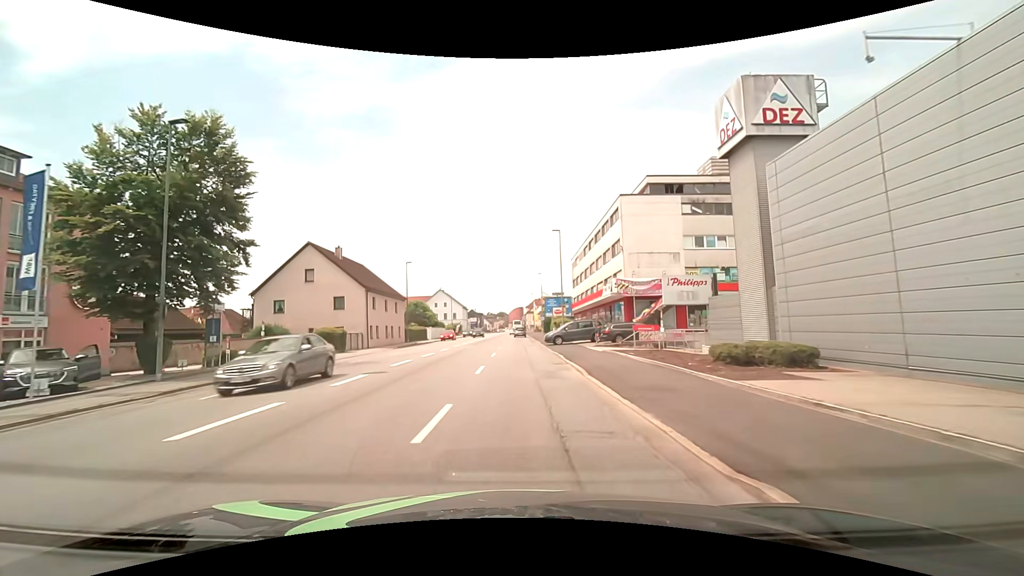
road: tertiary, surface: asphalt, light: Day
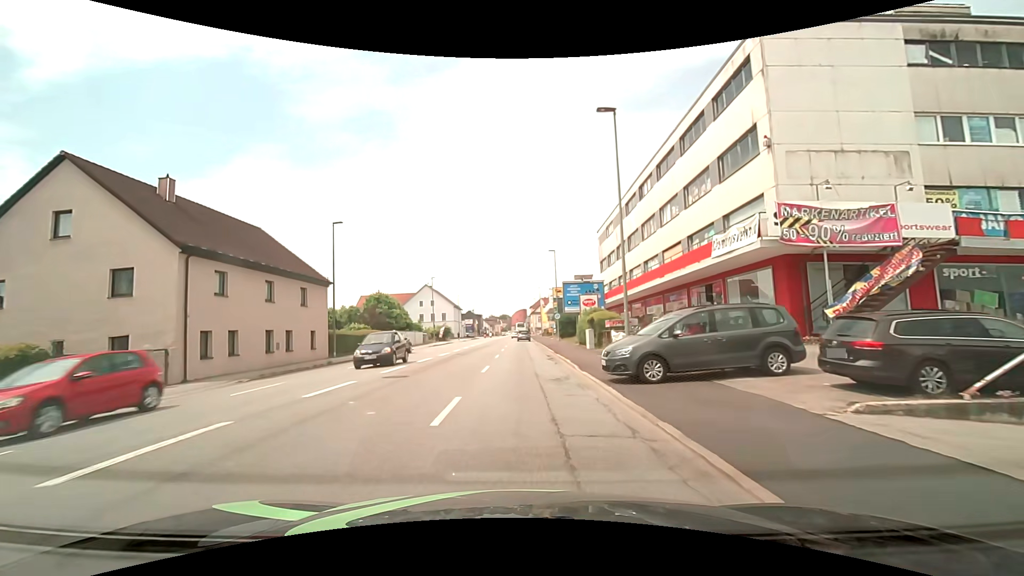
(-0.1, +25.9) m; -1°
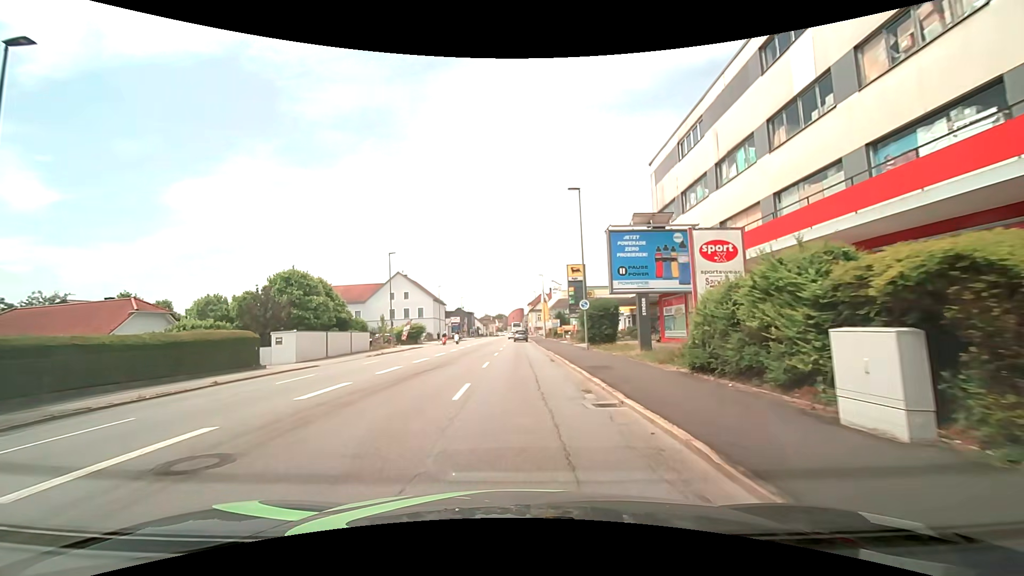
(+0.1, +24.4) m; 0°
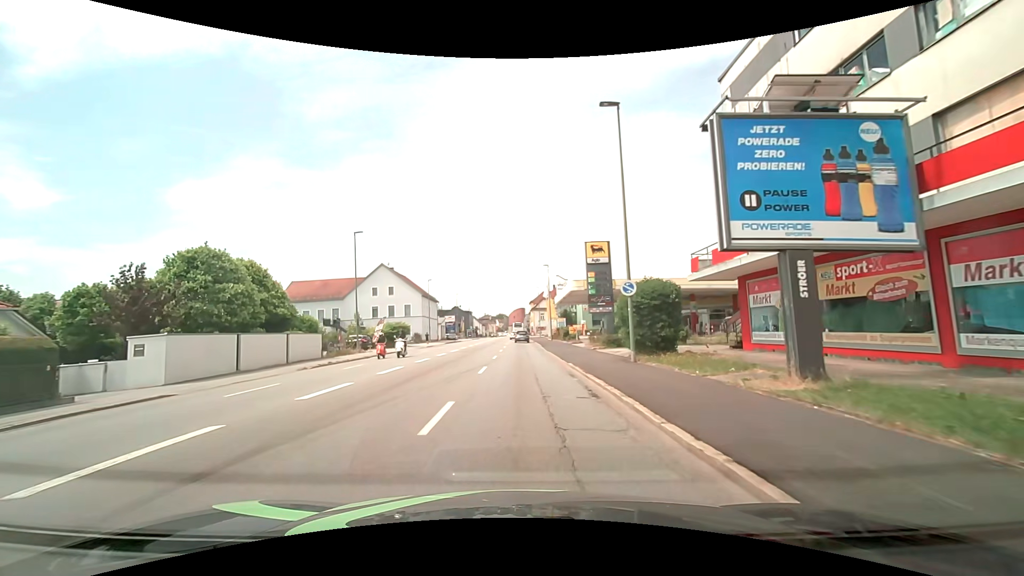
(0.0, +12.0) m; 0°
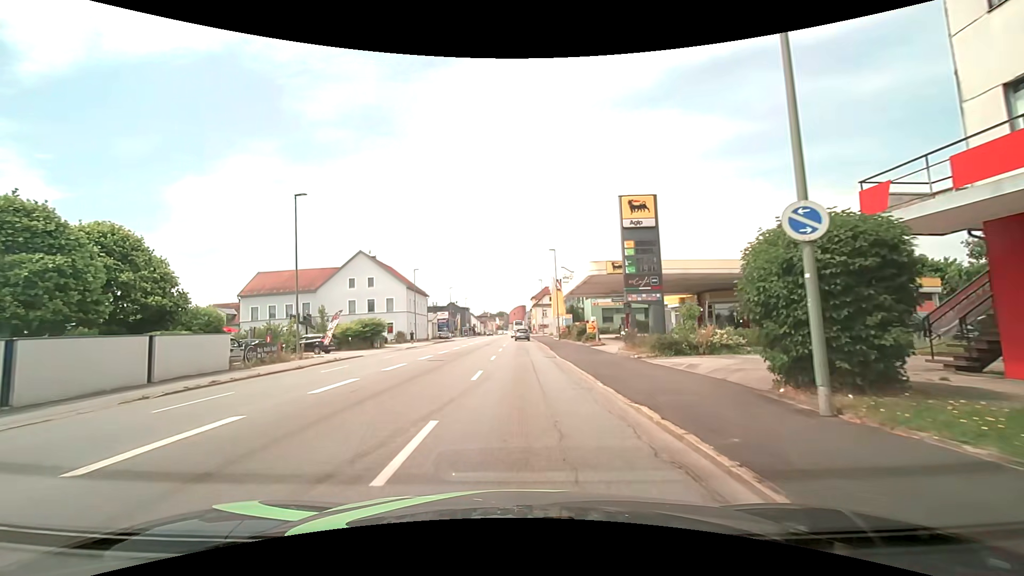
(0.0, +11.4) m; 0°
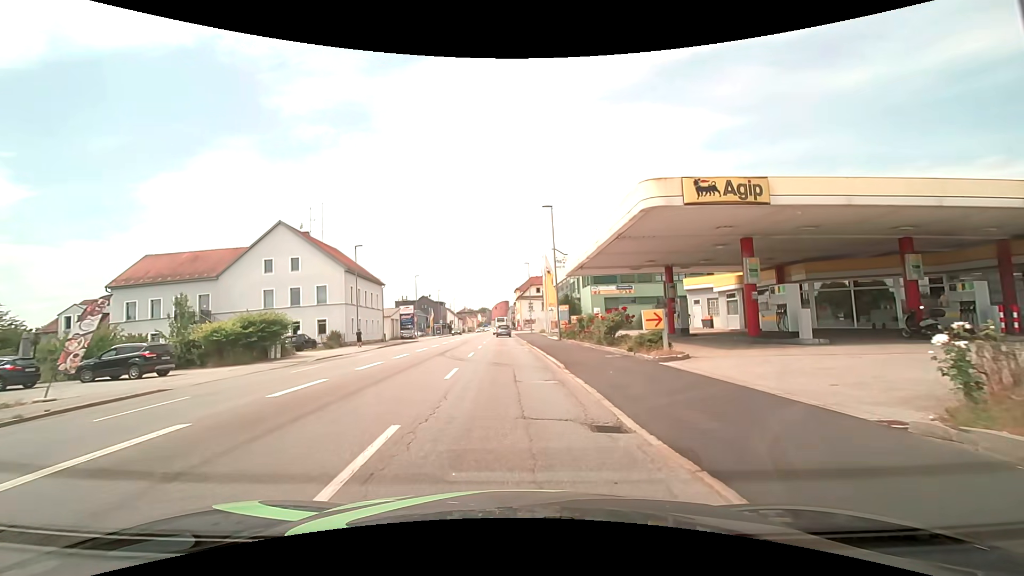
(+0.2, +18.2) m; +2°
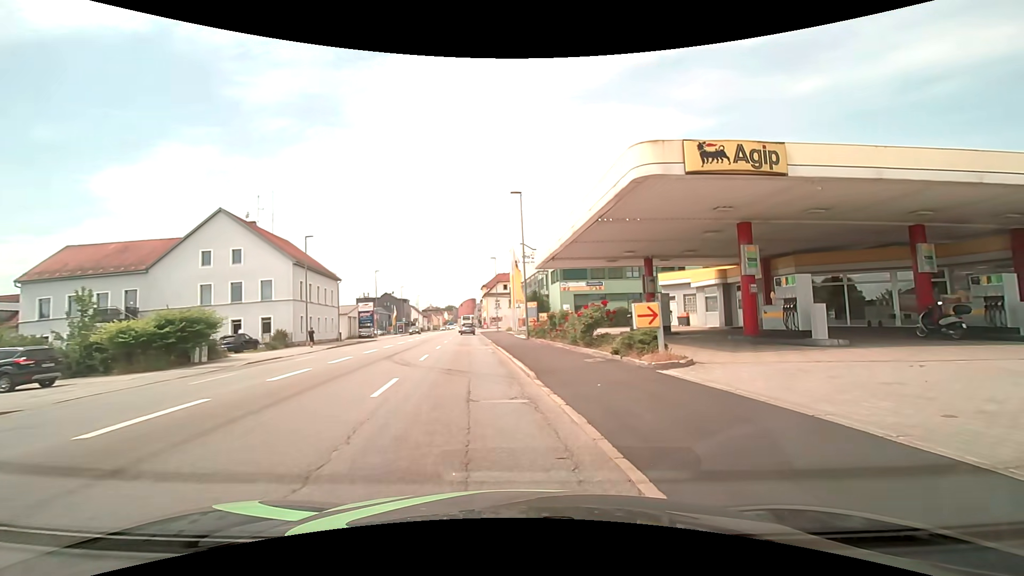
(+0.1, +3.3) m; +3°
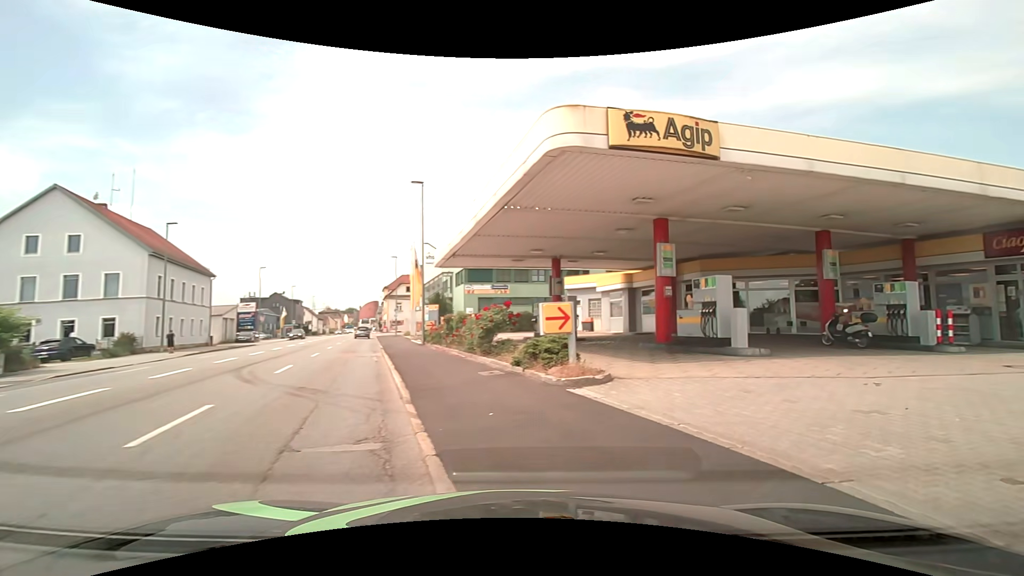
(+0.2, +2.7) m; +7°
